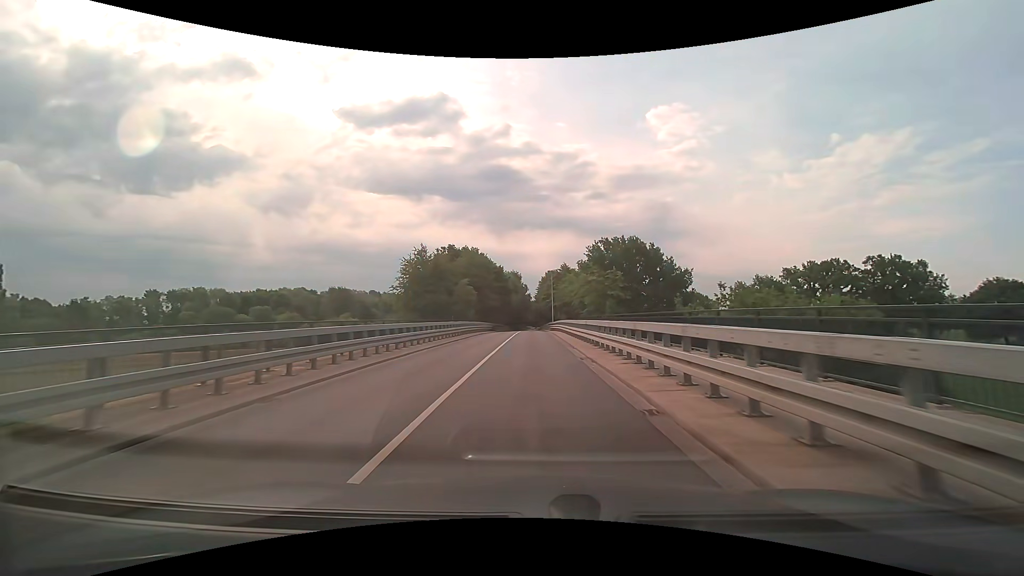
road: secondary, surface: asphalt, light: Day
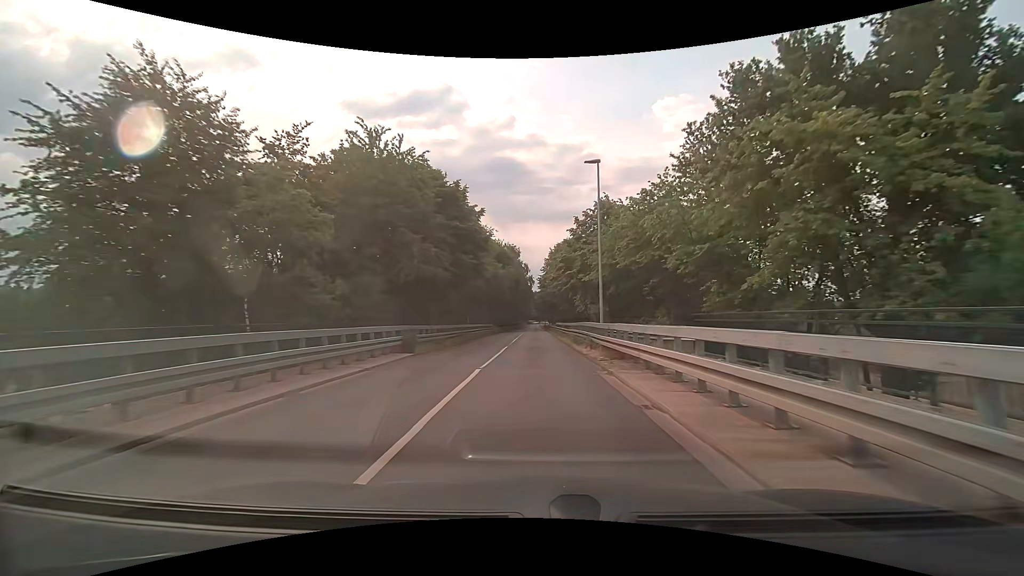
(-0.2, +46.6) m; 0°
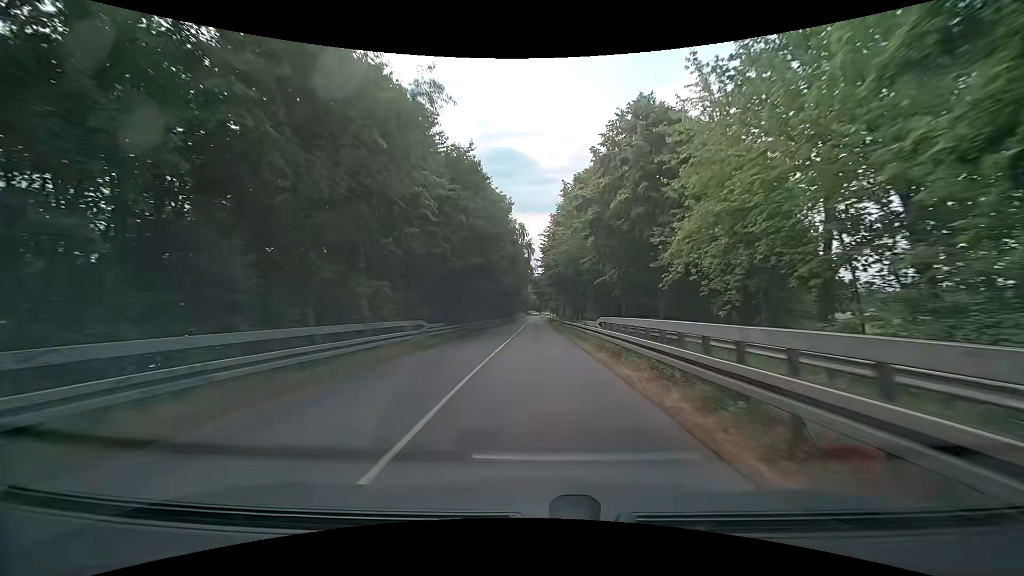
(+0.1, +39.5) m; 0°
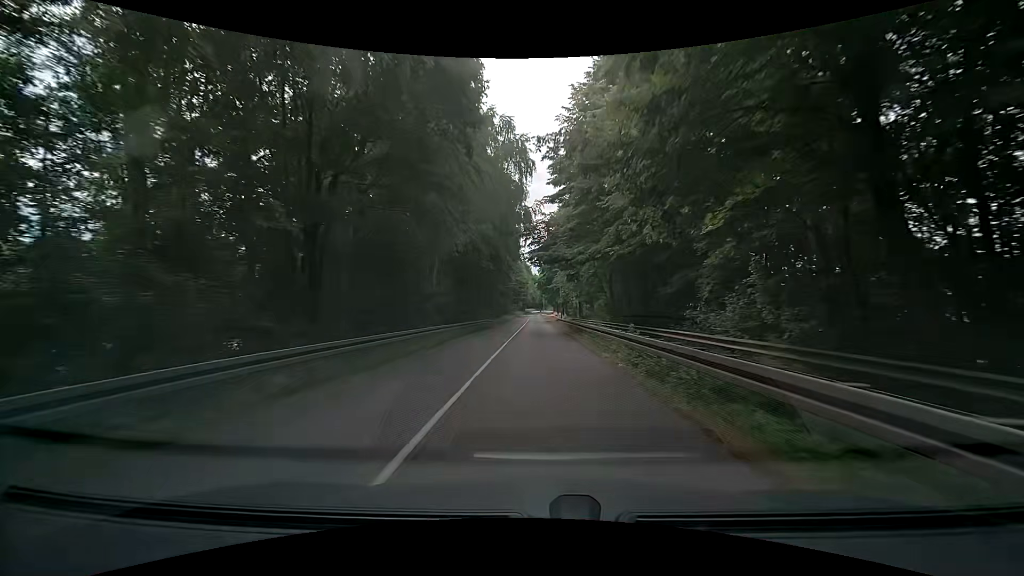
(-0.1, +39.8) m; 0°
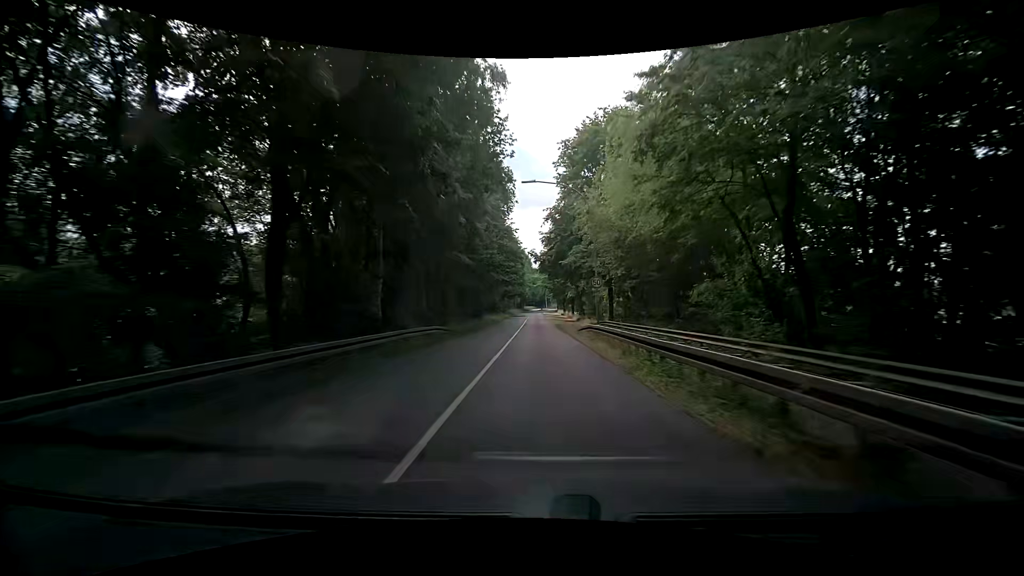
(0.0, +29.2) m; 0°
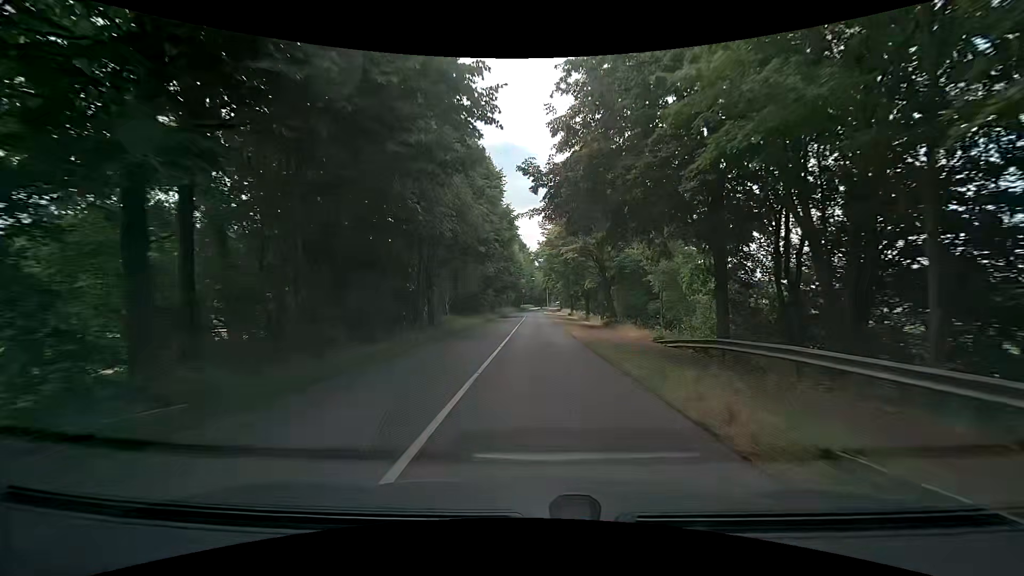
(+0.2, +26.0) m; 0°
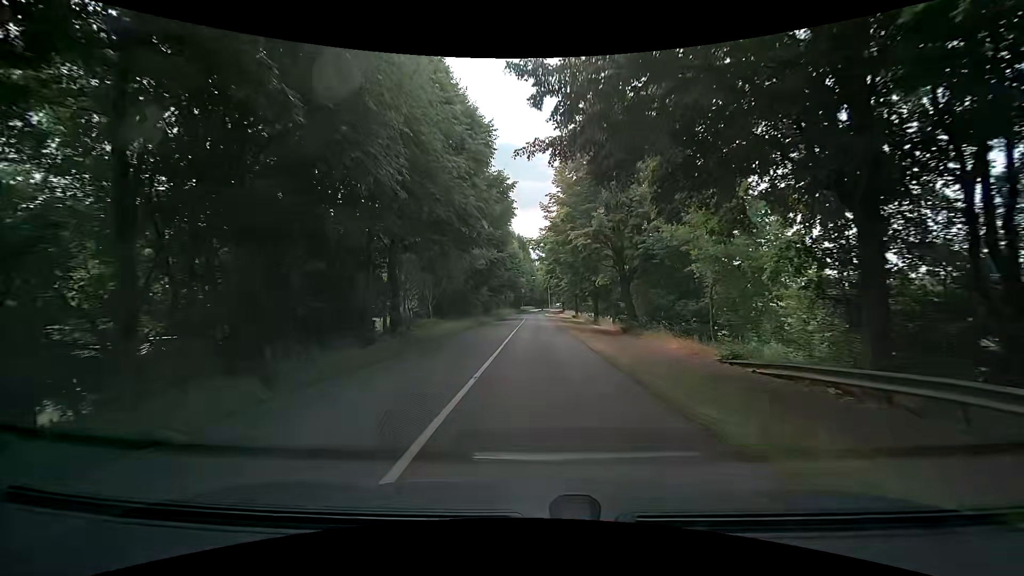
(0.0, +7.8) m; 0°
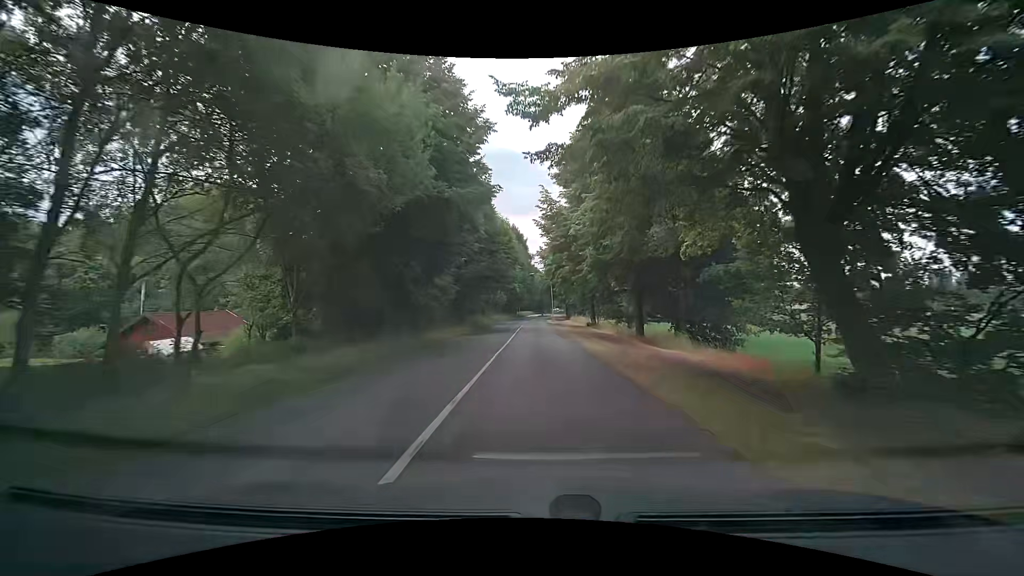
(+0.2, +22.2) m; 0°
(0, +10) (0, +20) (0, +30) (0, +40) (-1, +50) (-1, +60) (-1, +70) (-1, +80) (0, +90) (0, +100) m
